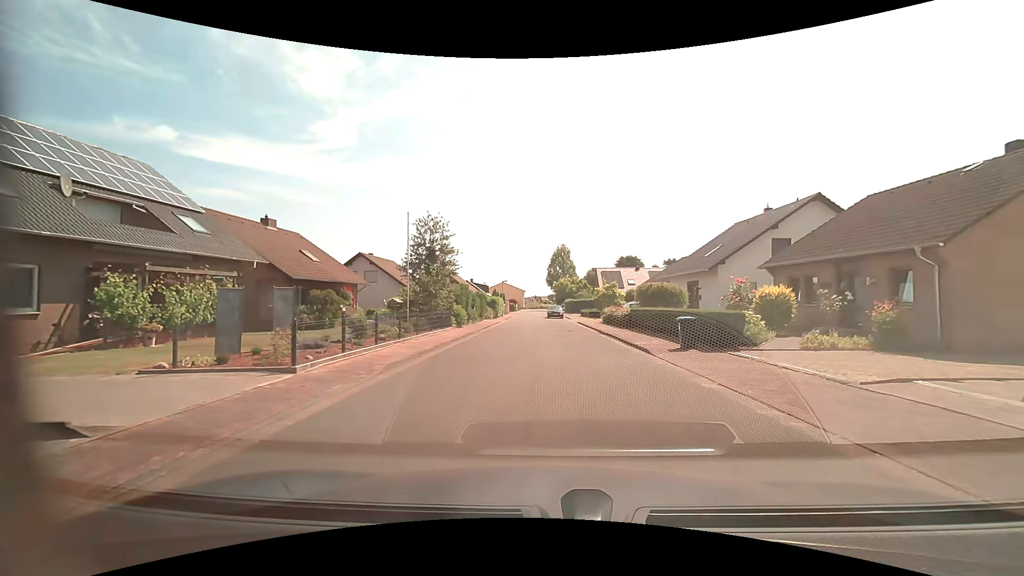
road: residential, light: Day
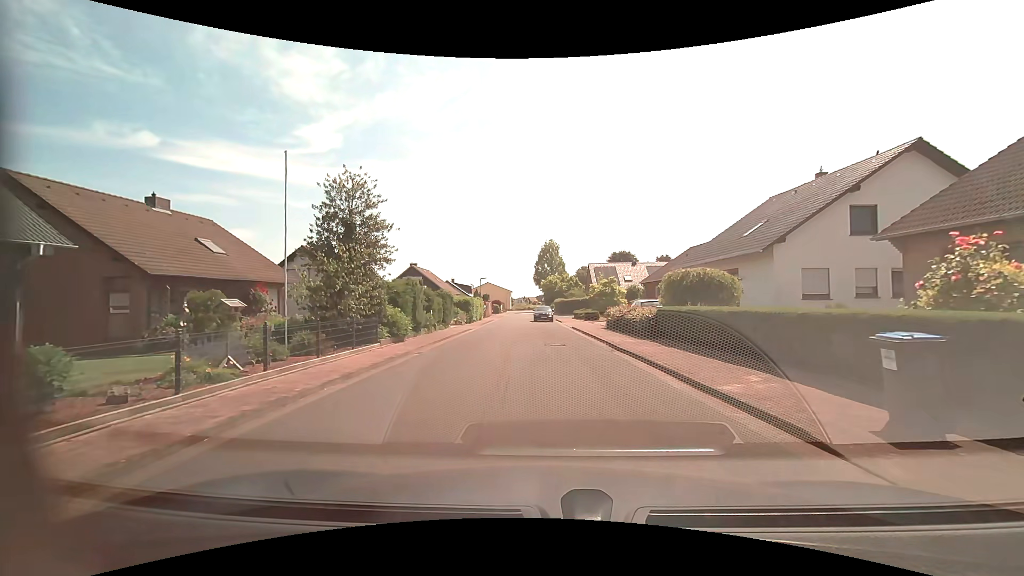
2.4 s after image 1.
(+0.2, +10.0) m; +1°
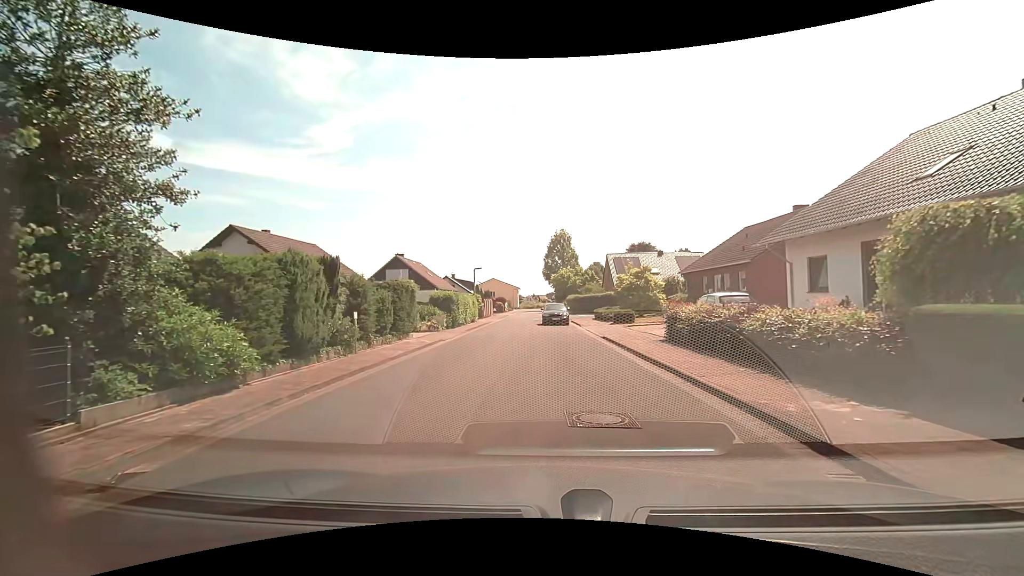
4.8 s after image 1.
(-0.1, +11.8) m; -1°
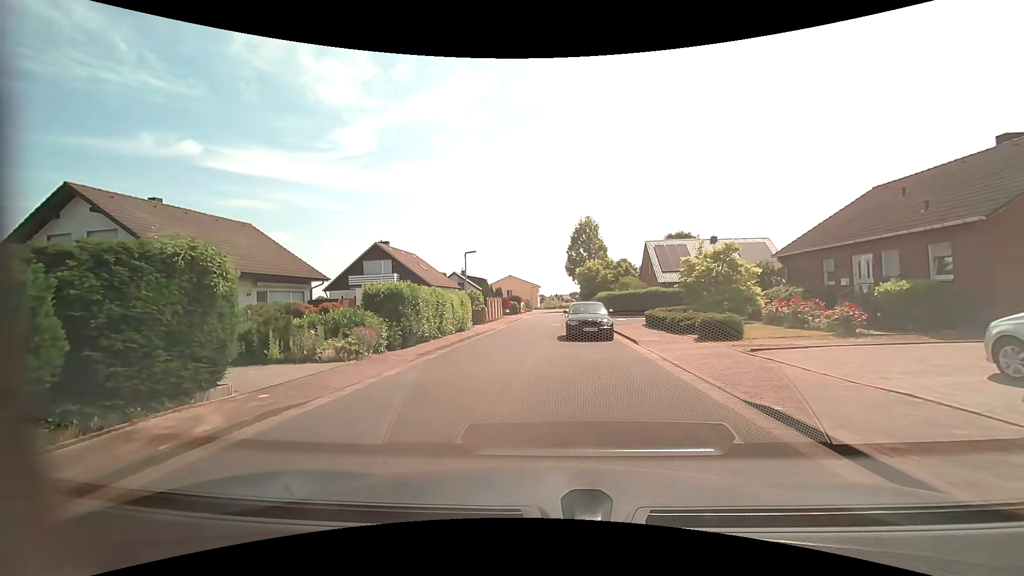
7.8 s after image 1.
(0.0, +13.3) m; -3°
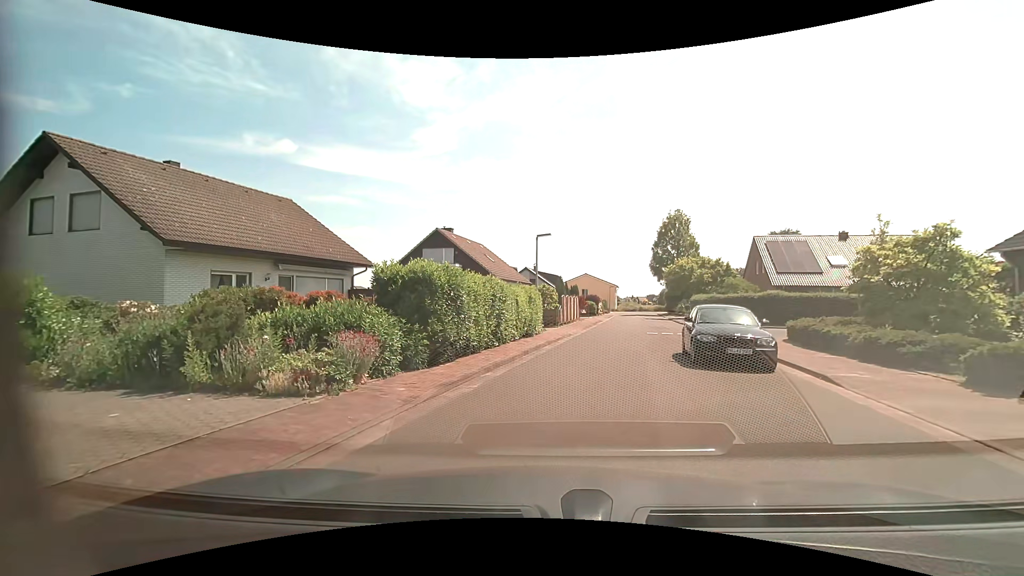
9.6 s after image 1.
(-0.6, +6.4) m; -9°
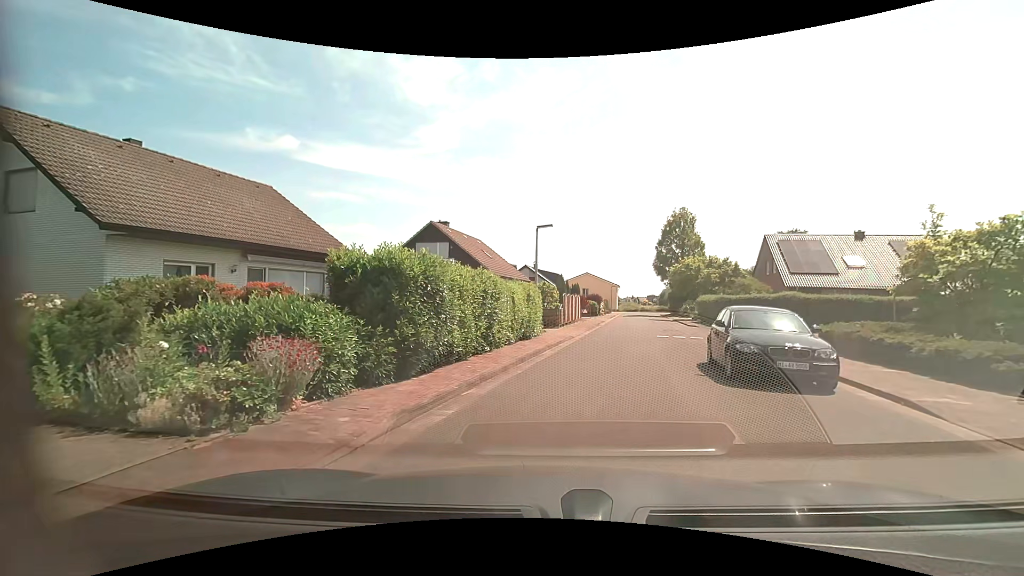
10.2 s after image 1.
(0.0, +2.3) m; 0°
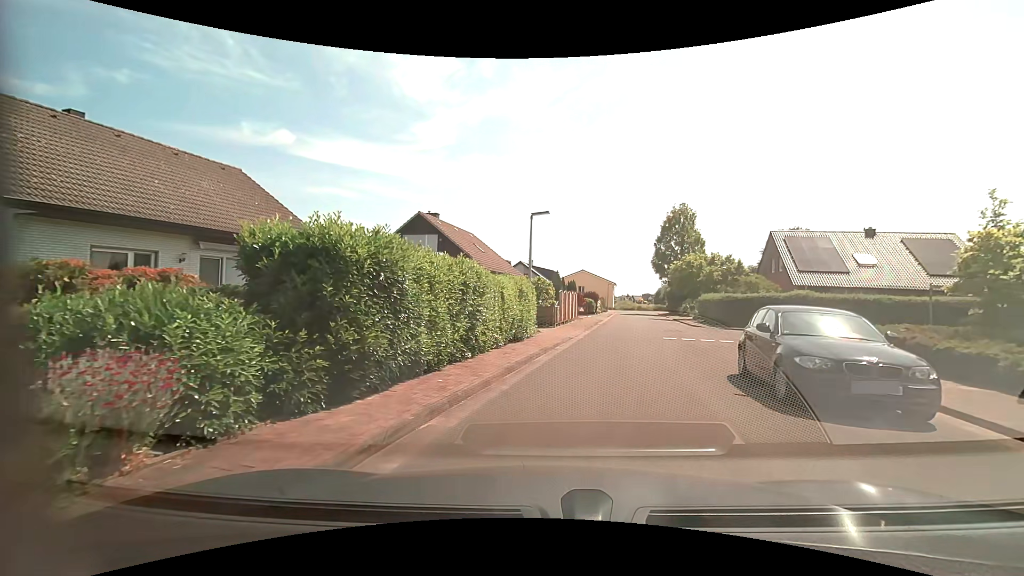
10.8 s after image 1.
(0.0, +2.3) m; +1°
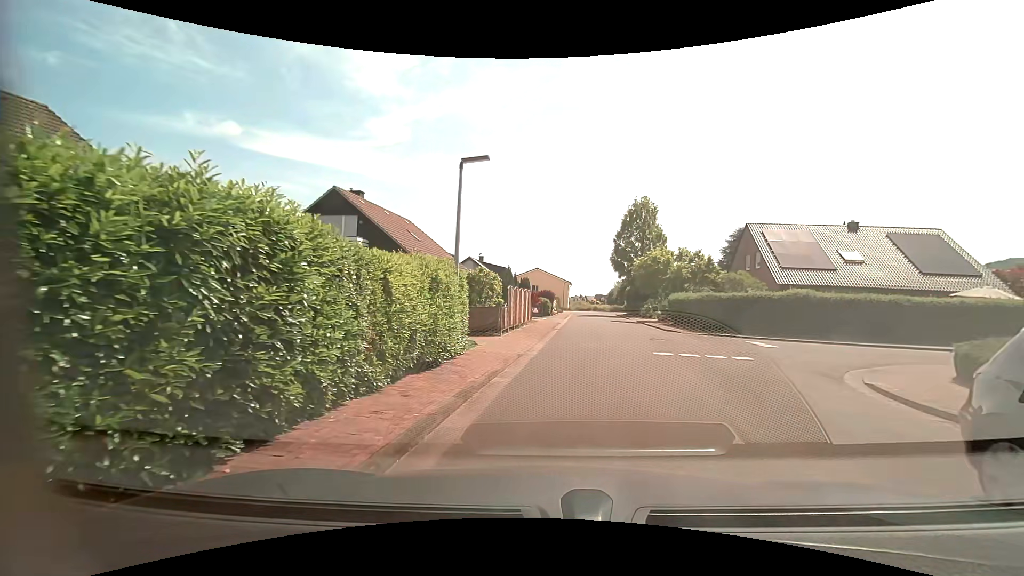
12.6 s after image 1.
(+0.3, +6.6) m; +6°
